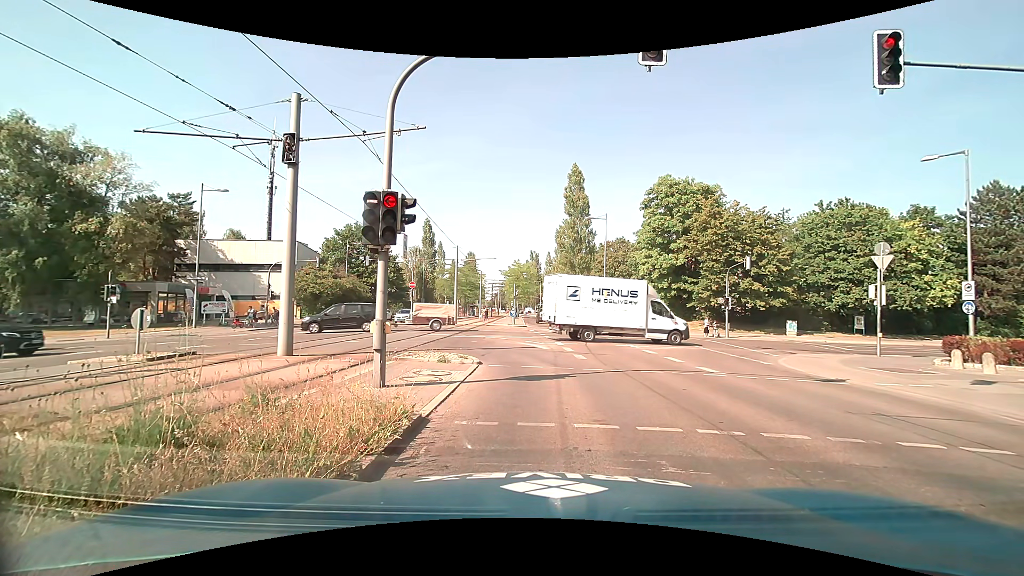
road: secondary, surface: asphalt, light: Day
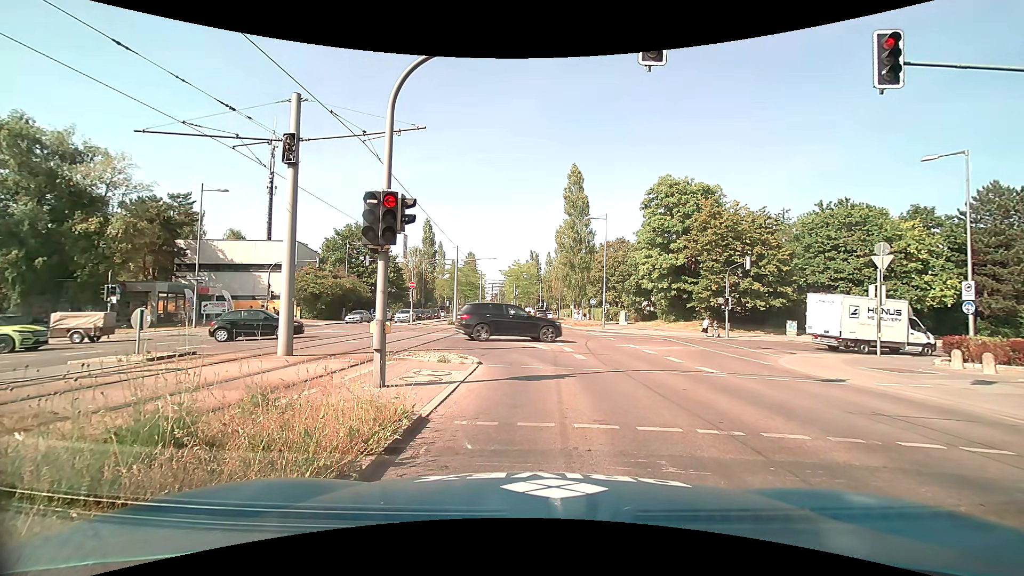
(0.0, 0.0) m; 0°
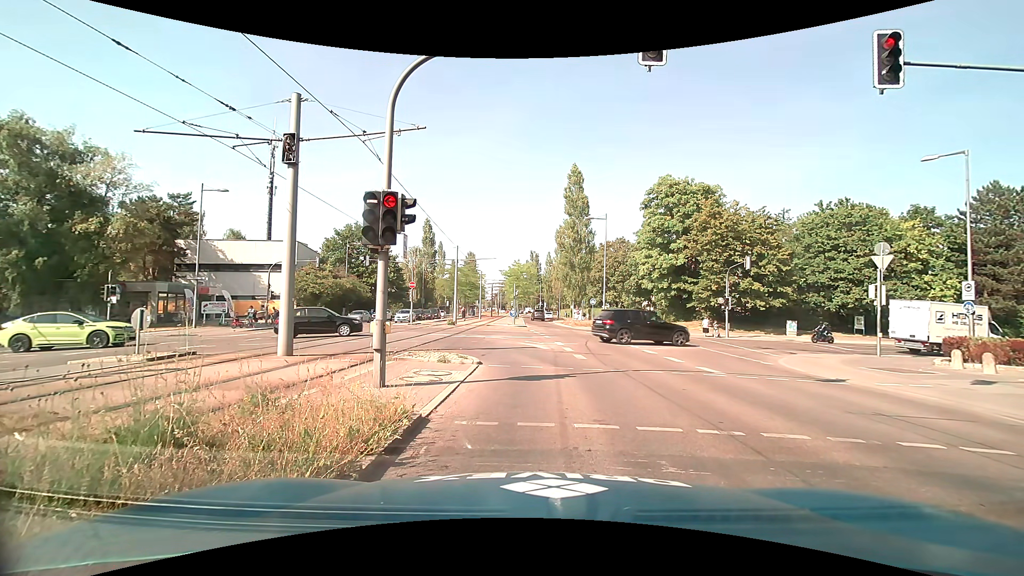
(0.0, 0.0) m; 0°
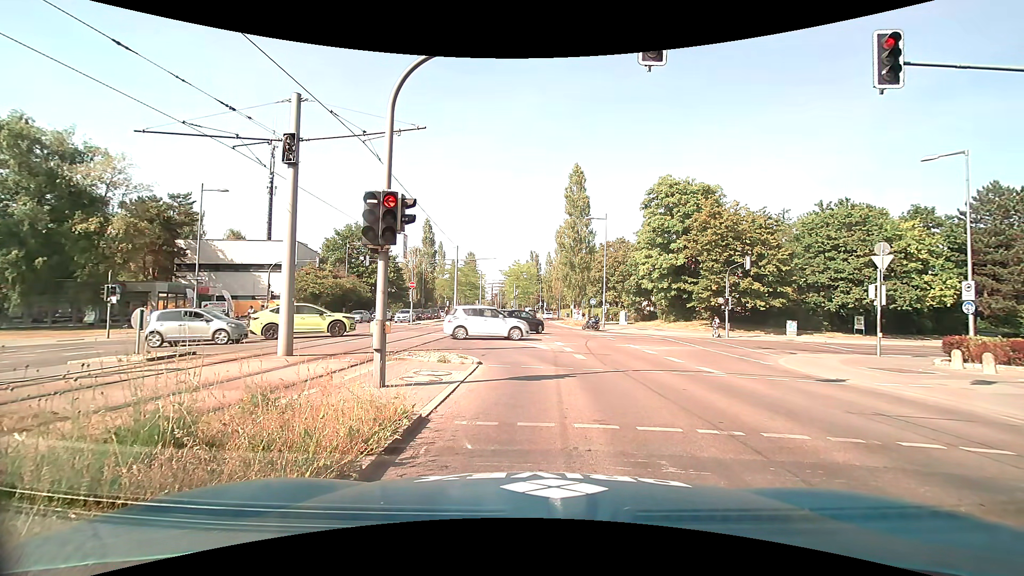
(0.0, 0.0) m; 0°
